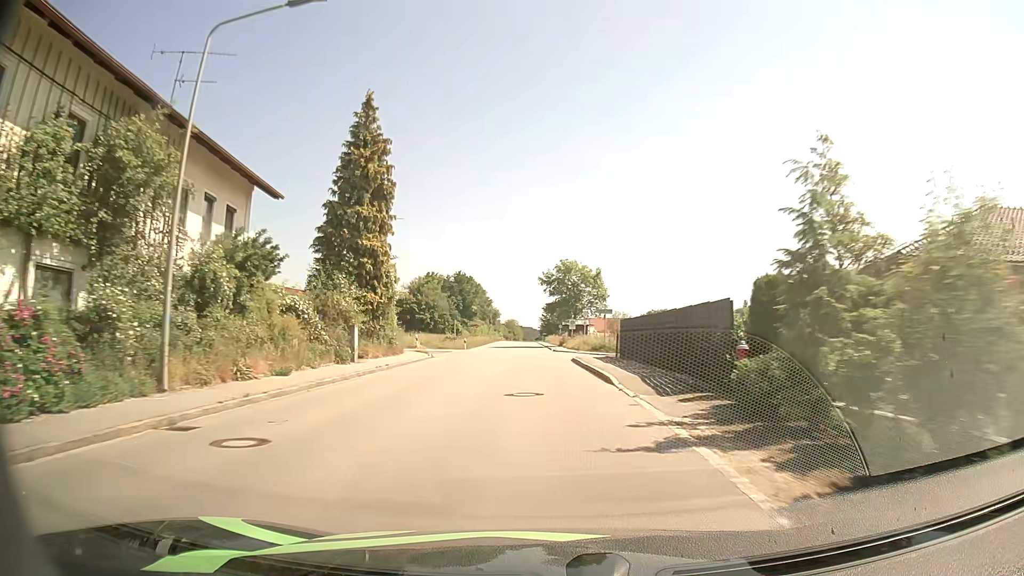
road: tertiary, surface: asphalt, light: Day
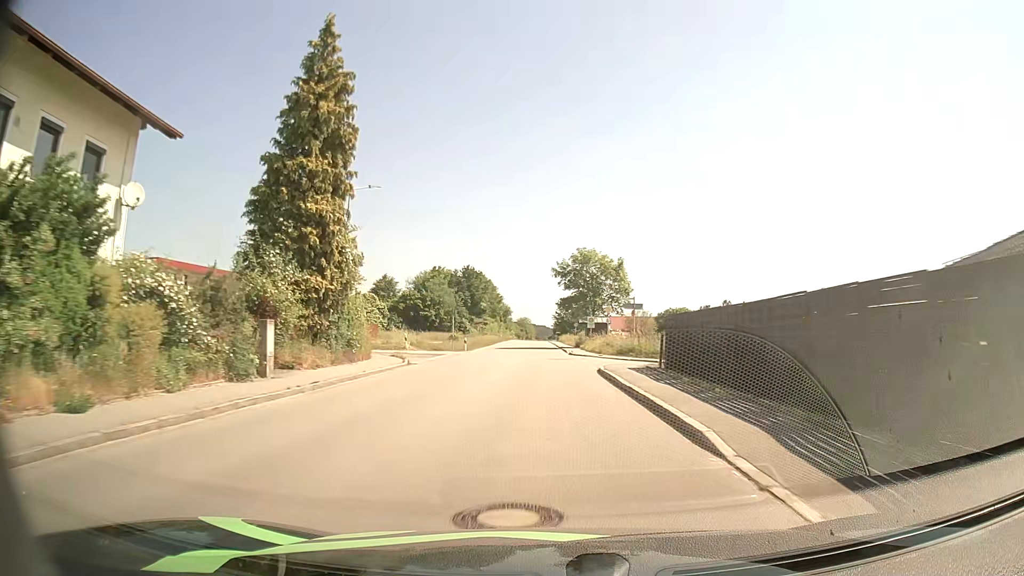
(-0.1, +9.0) m; -1°
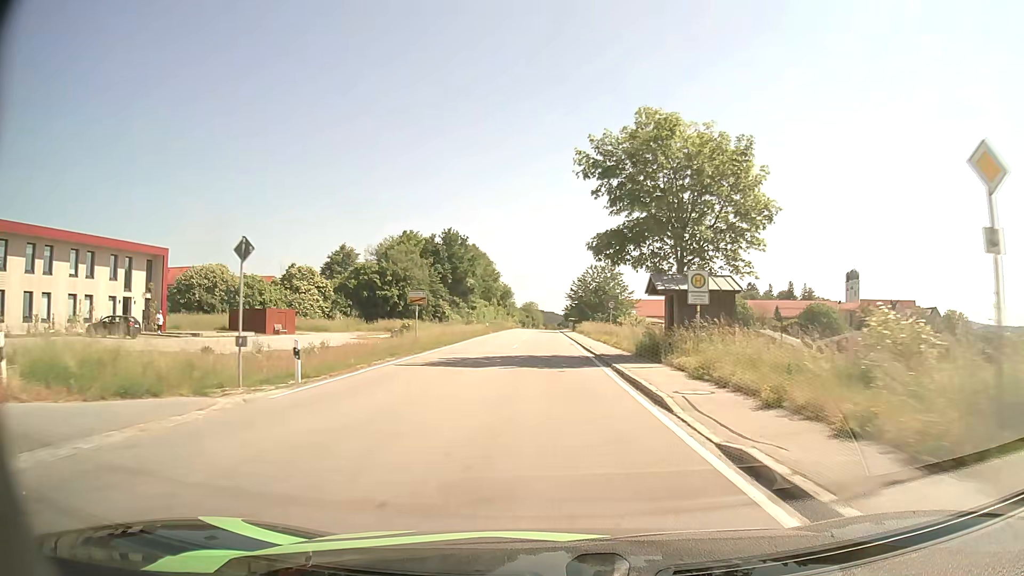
(-0.3, +36.9) m; -1°
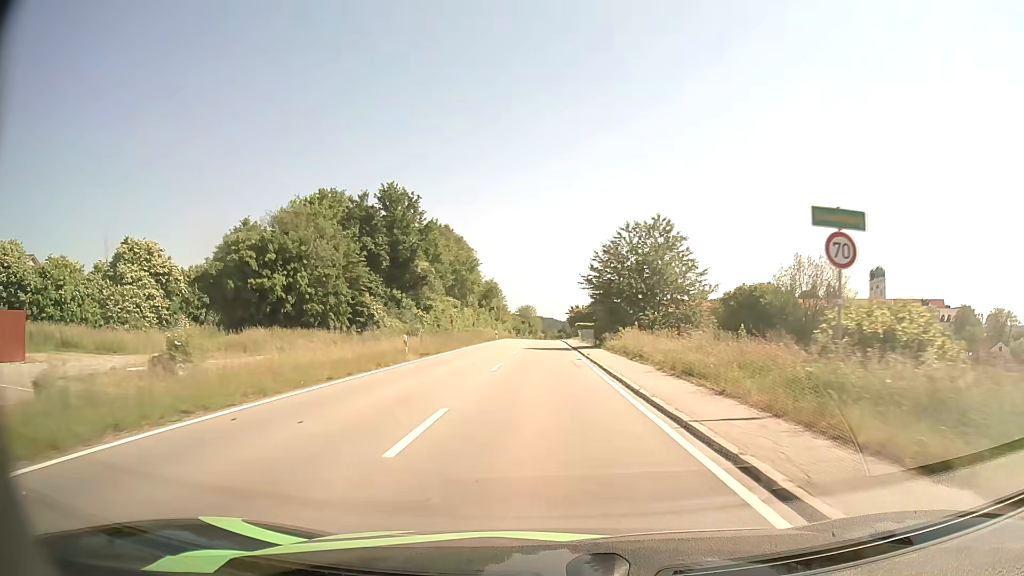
(-0.1, +38.0) m; 0°
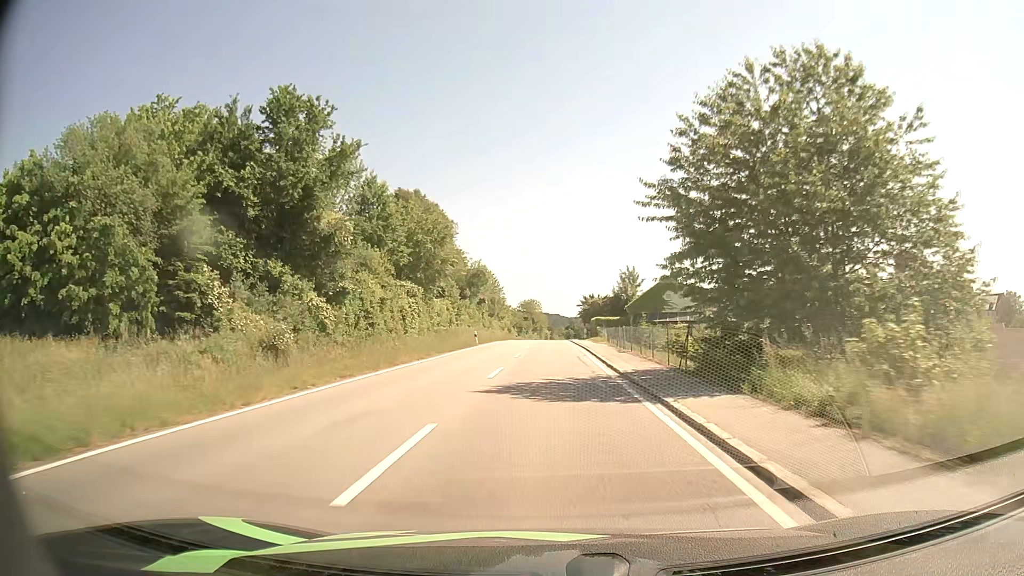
(0.0, +27.9) m; 0°
